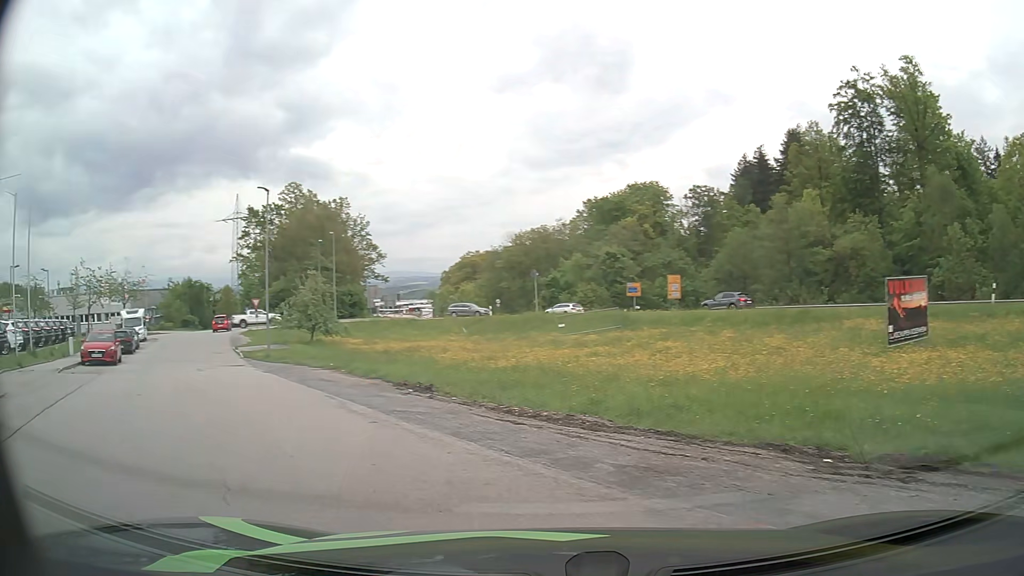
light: Day
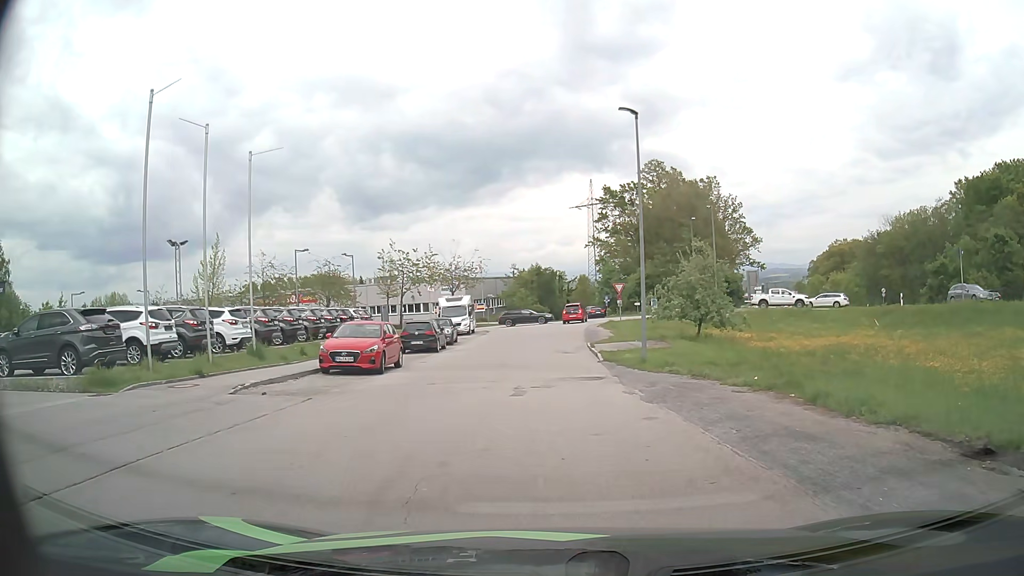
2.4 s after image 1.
(-4.2, +10.4) m; -32°
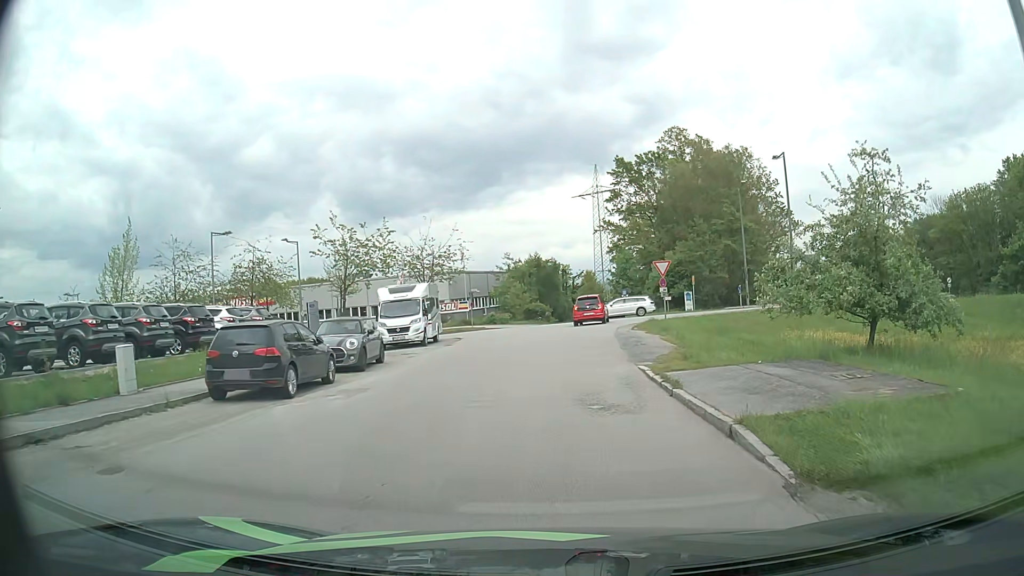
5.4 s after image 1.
(-0.1, +17.9) m; 0°
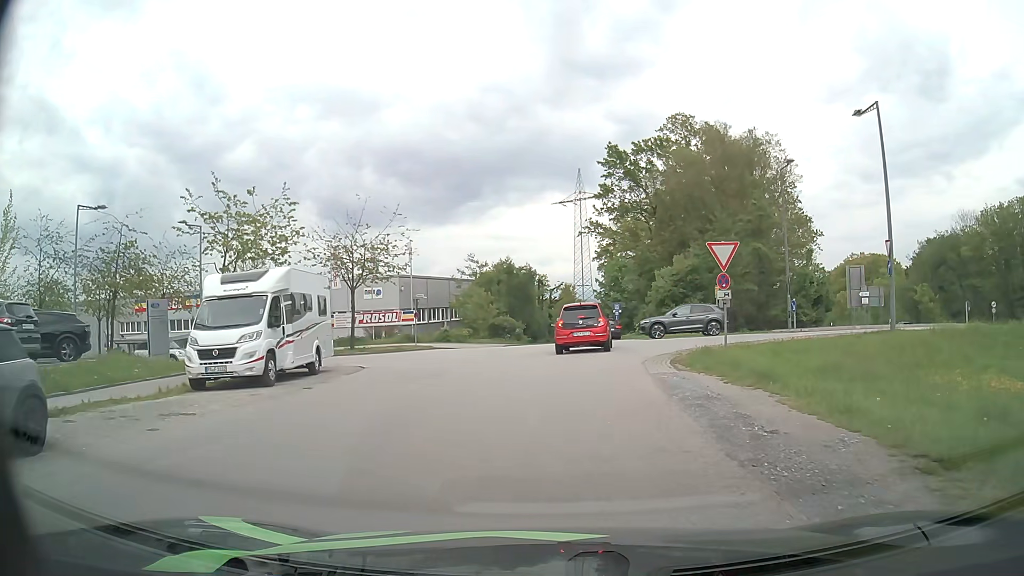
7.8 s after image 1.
(+0.1, +14.2) m; +2°
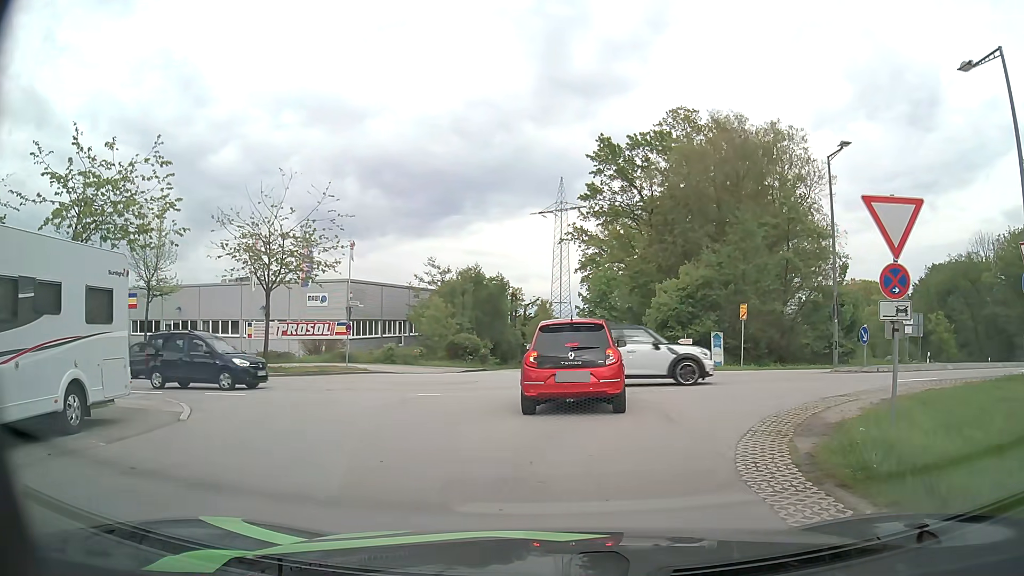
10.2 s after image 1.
(+0.1, +9.5) m; +1°
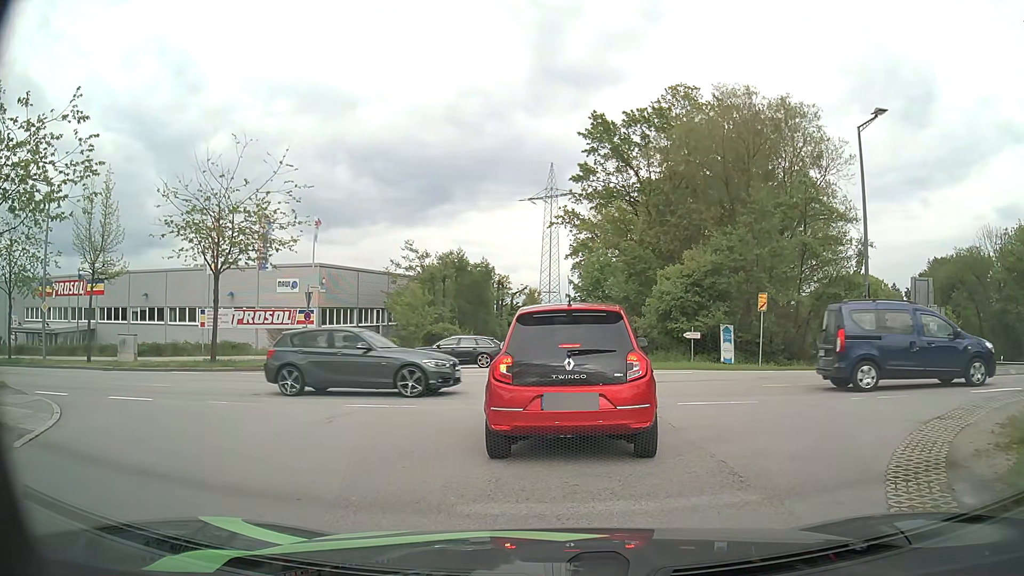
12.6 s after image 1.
(+0.1, +4.0) m; +1°
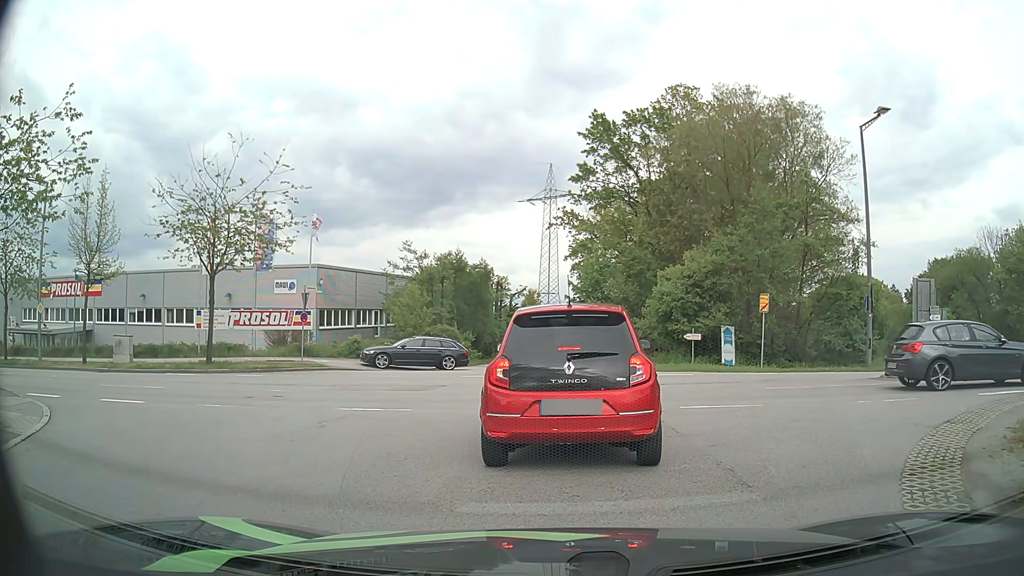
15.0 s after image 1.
(0.0, +0.4) m; 0°
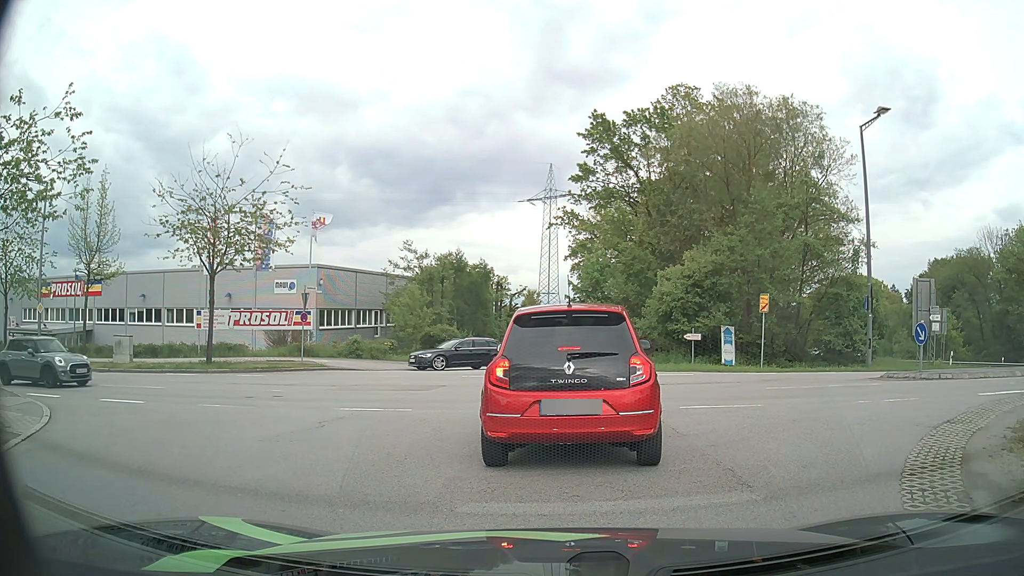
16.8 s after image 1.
(0.0, 0.0) m; 0°
(0, +10) (-6, +18) (-15, +22) (-25, +24) (-34, +26) (-44, +27) (-54, +29) (-64, +30) (-74, +32) (-84, +35) m
